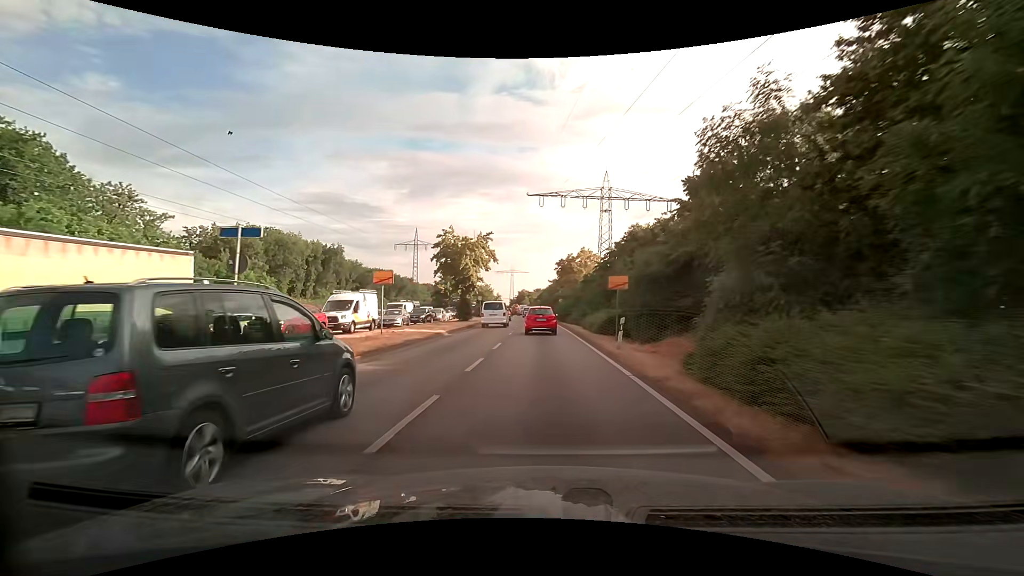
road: primary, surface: asphalt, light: Day
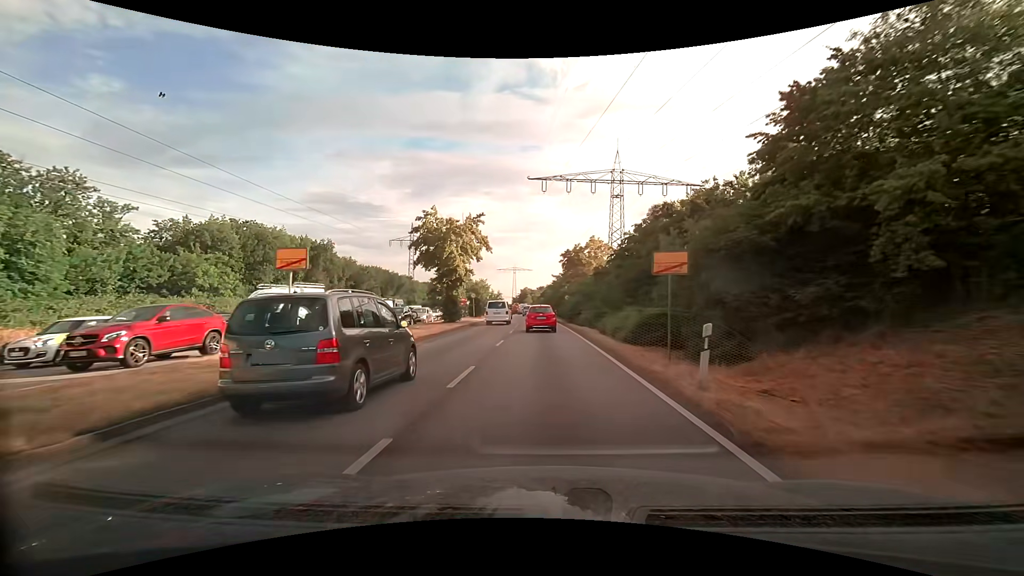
(-0.1, +8.5) m; 0°
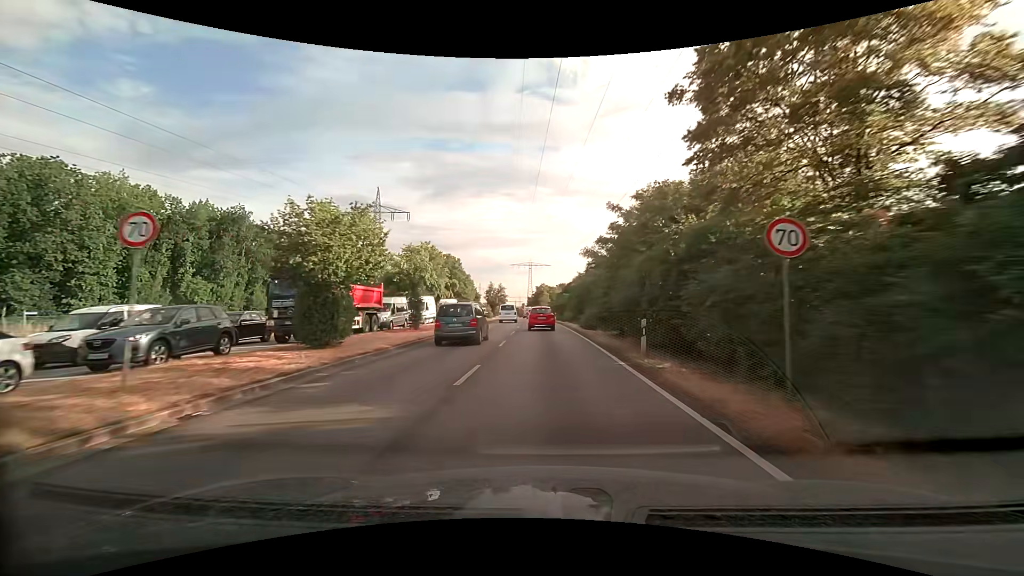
(-1.1, +45.4) m; -2°
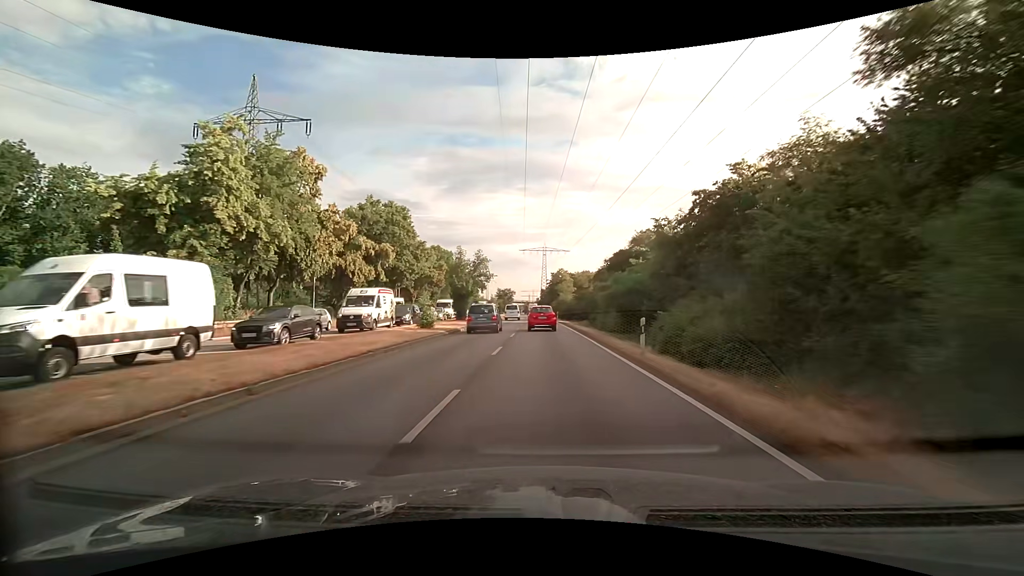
(-0.9, +49.3) m; -2°
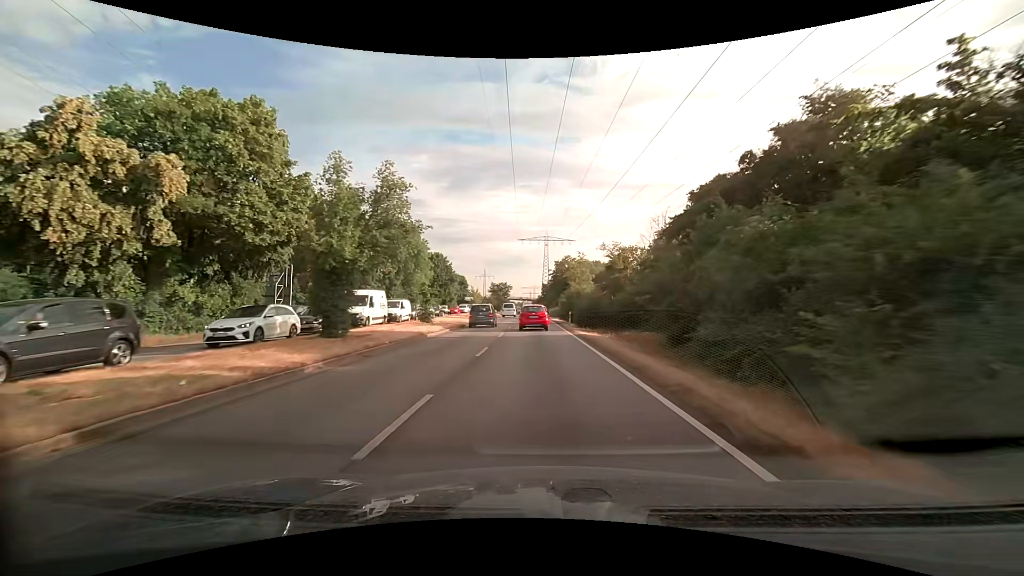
(-0.1, +27.7) m; 0°
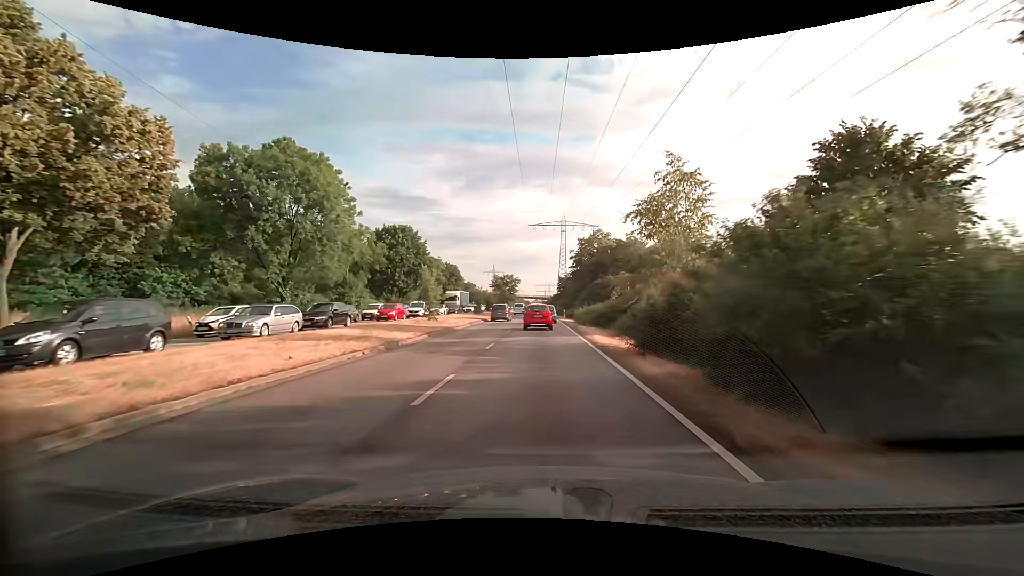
(-0.4, +34.1) m; -1°
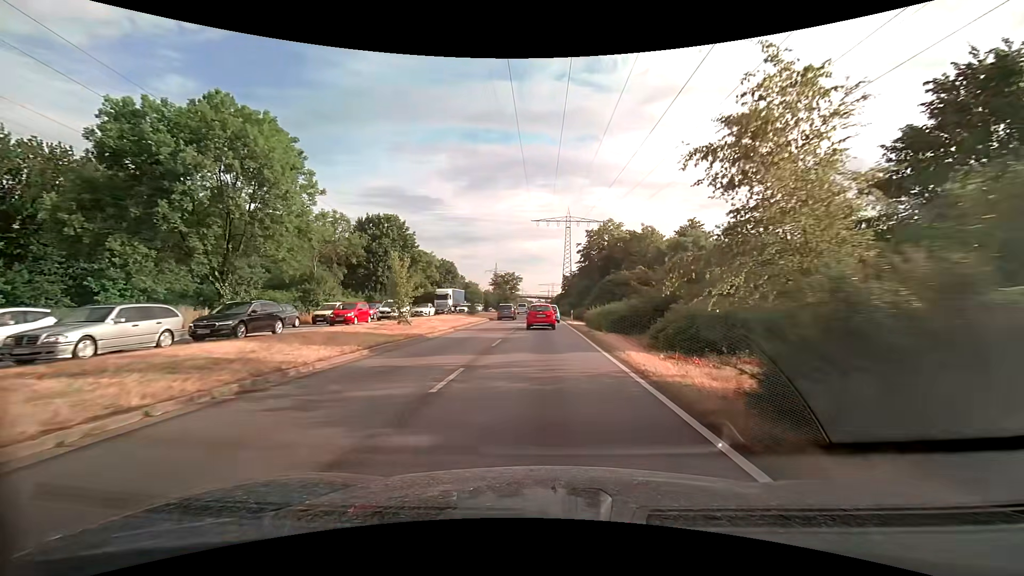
(-0.1, +8.1) m; 0°
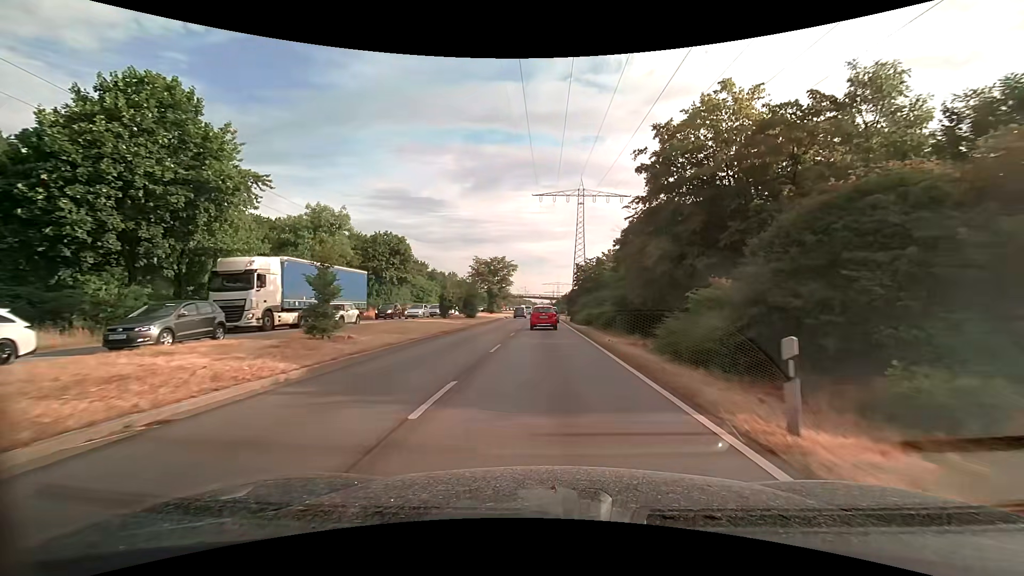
(-0.3, +38.3) m; -1°
(0, +10) (0, +20) (0, +30) (0, +40) (0, +50) (0, +60) (0, +70) (0, +80) (-1, +90) (-1, +100) m
